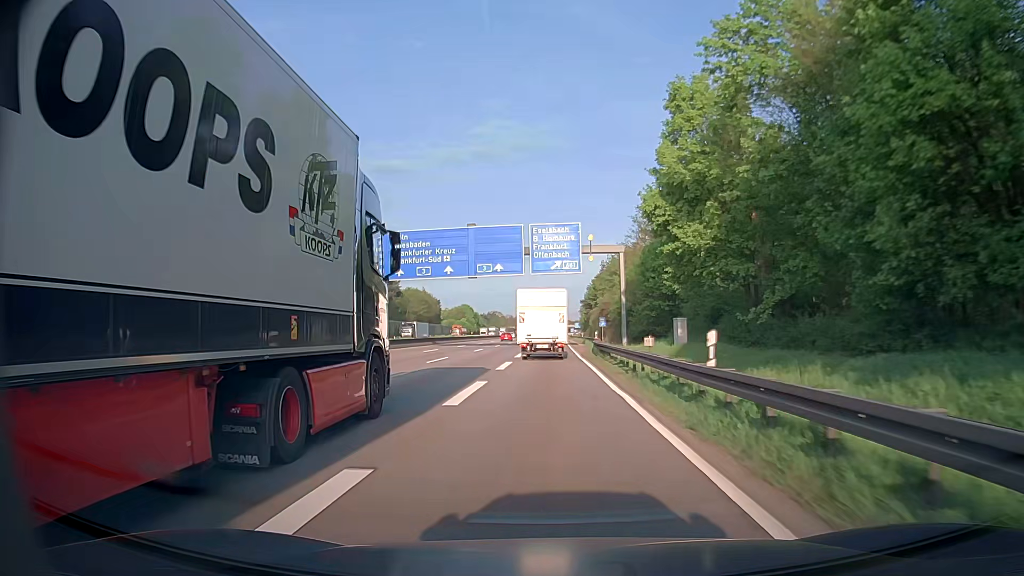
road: motorway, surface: asphalt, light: Day
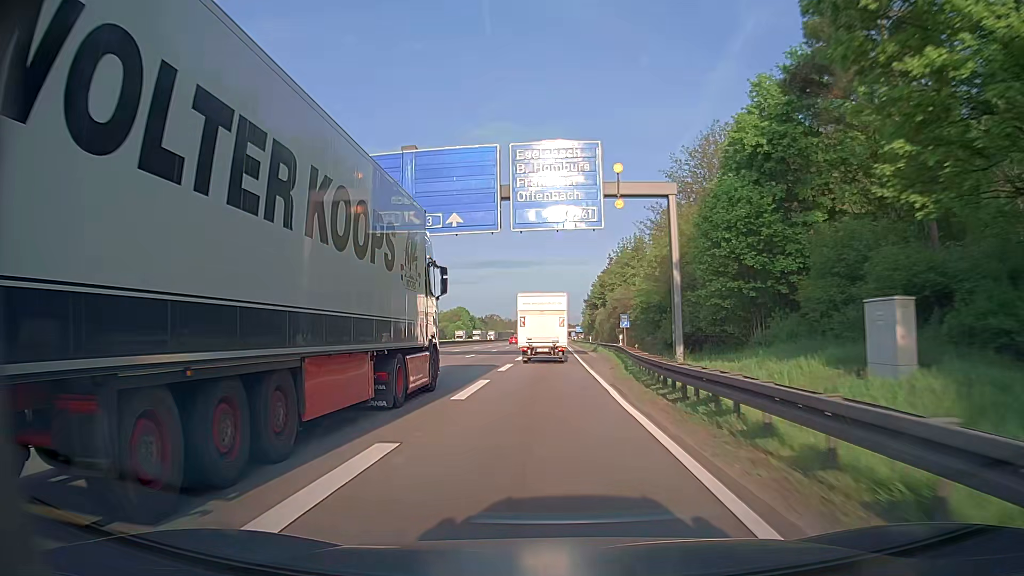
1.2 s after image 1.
(-0.1, +22.5) m; 0°
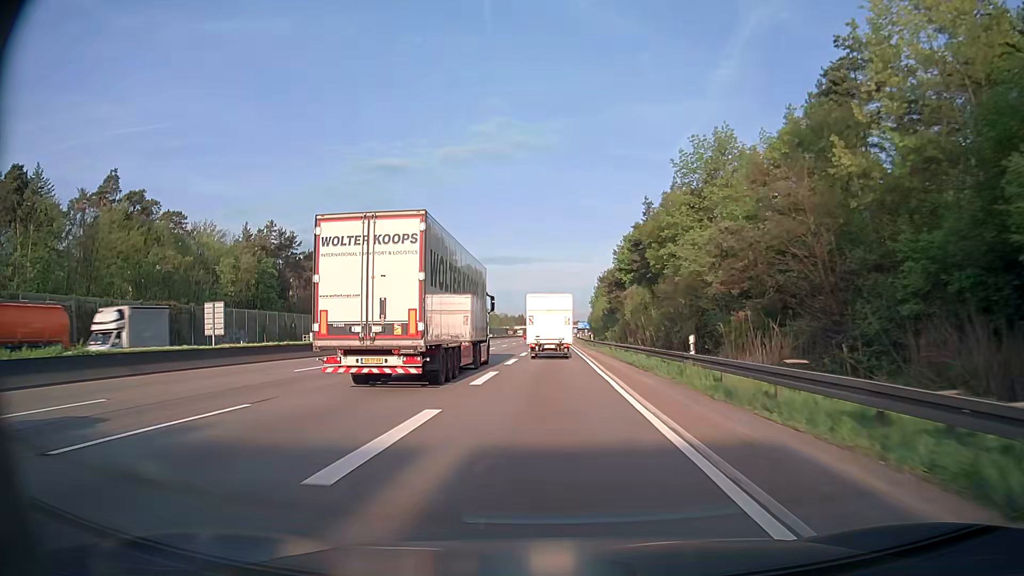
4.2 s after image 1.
(+0.4, +56.7) m; 0°
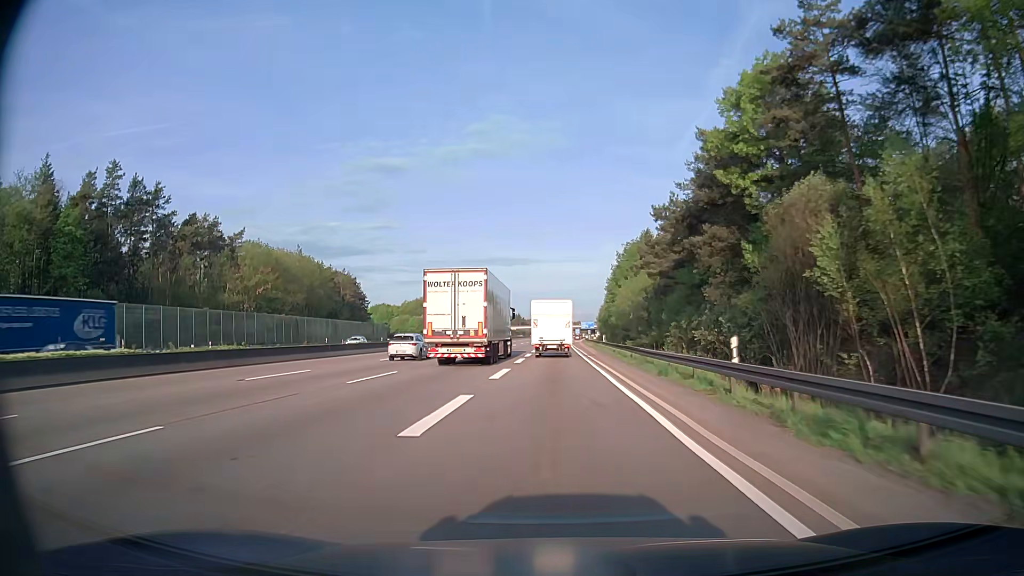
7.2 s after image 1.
(+0.2, +57.5) m; 0°
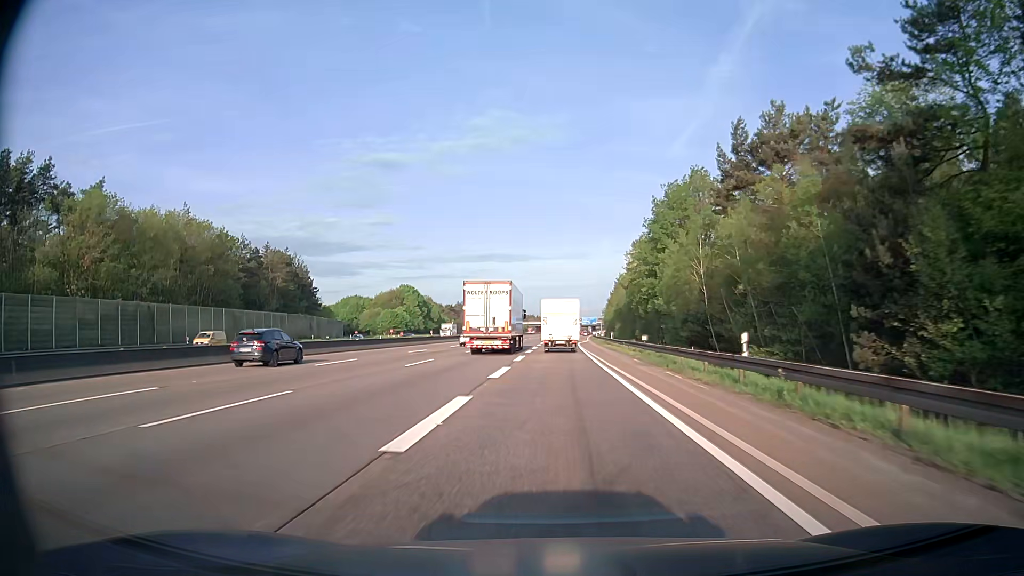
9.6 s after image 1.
(0.0, +47.1) m; 0°
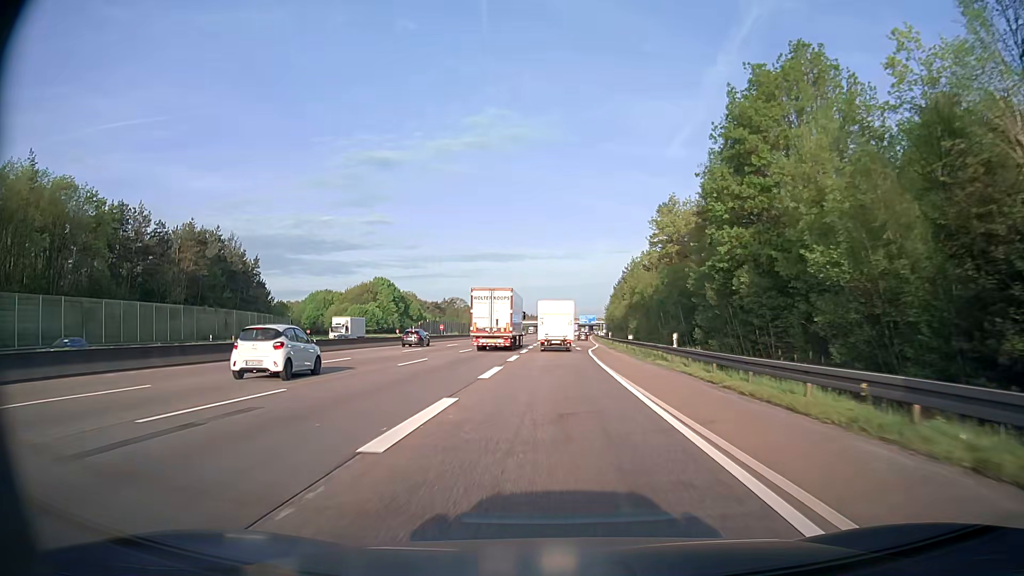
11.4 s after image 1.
(+0.3, +36.1) m; +1°
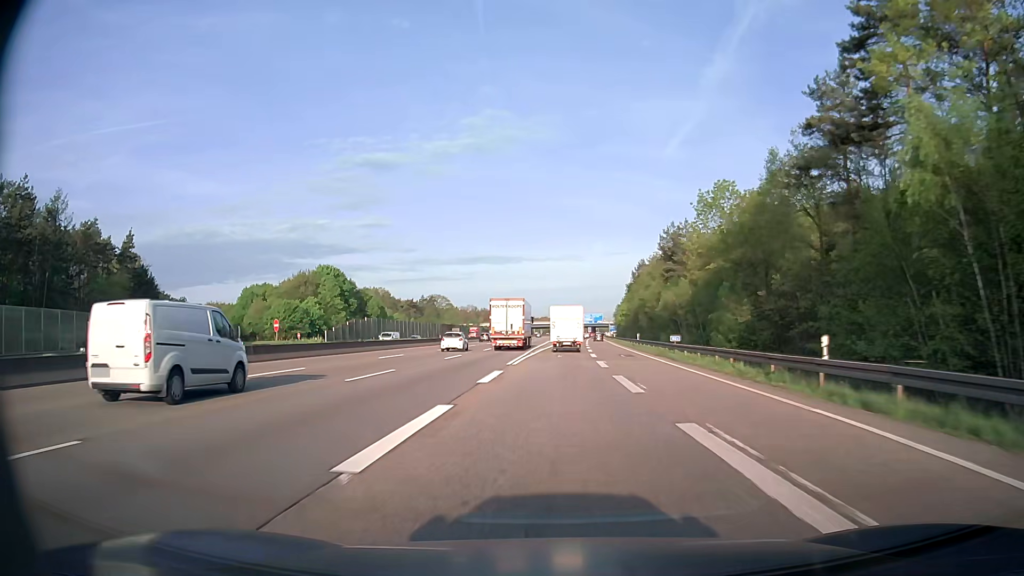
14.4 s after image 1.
(-0.4, +61.4) m; 0°
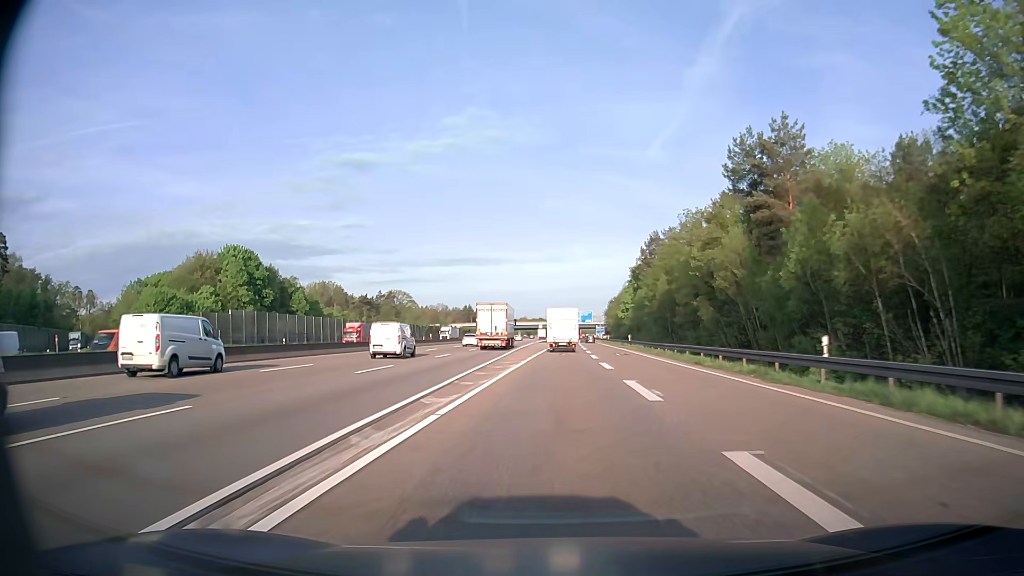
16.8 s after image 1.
(+0.6, +50.3) m; +1°
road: motorway_link
(0, +10) (0, +20) (0, +30) (+1, +40) (+1, +50) (+1, +60) (+1, +70) (+1, +80) (+2, +90) (+2, +100) m
